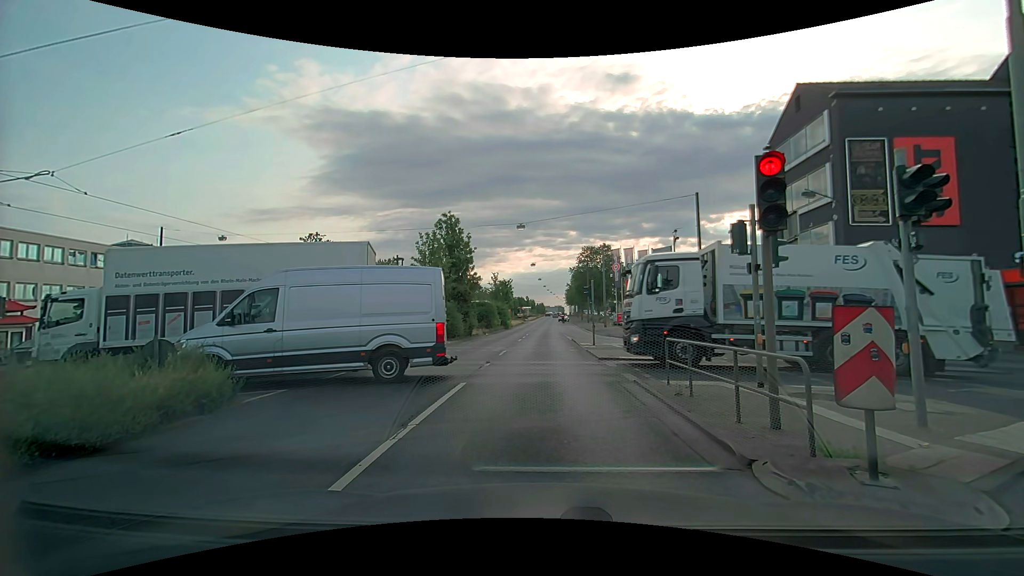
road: primary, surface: asphalt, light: Day
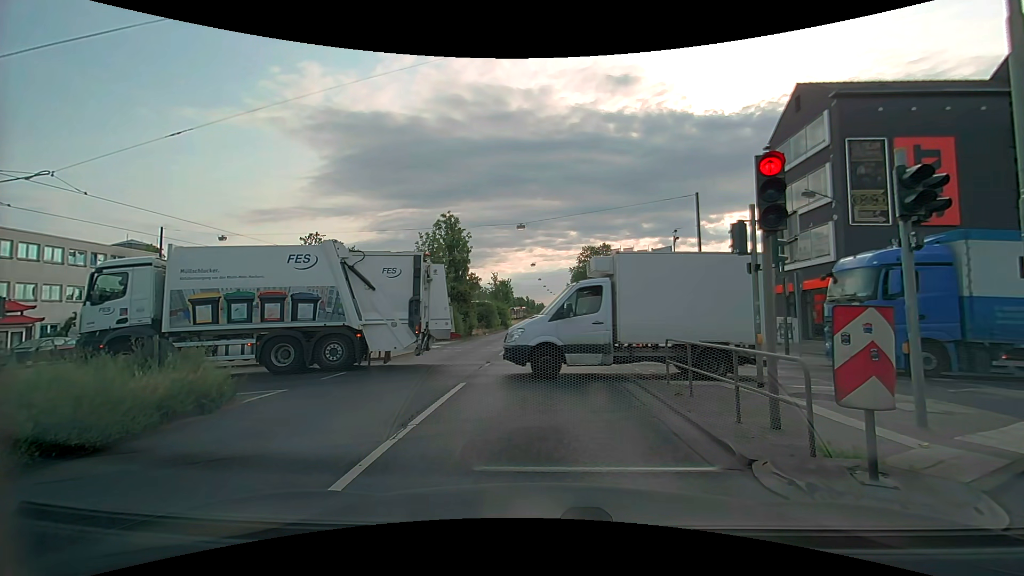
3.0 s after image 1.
(0.0, 0.0) m; 0°
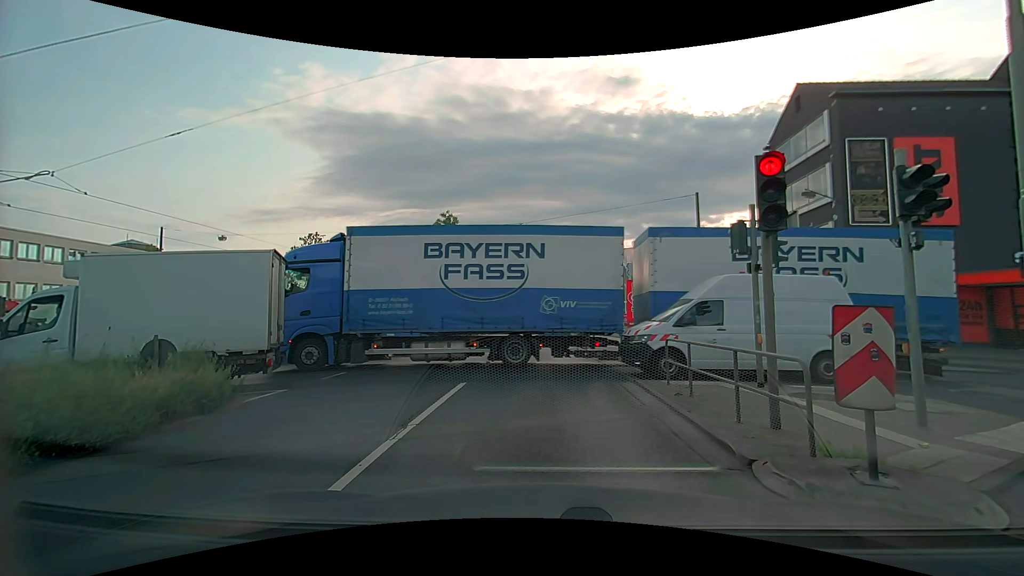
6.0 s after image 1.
(0.0, 0.0) m; 0°
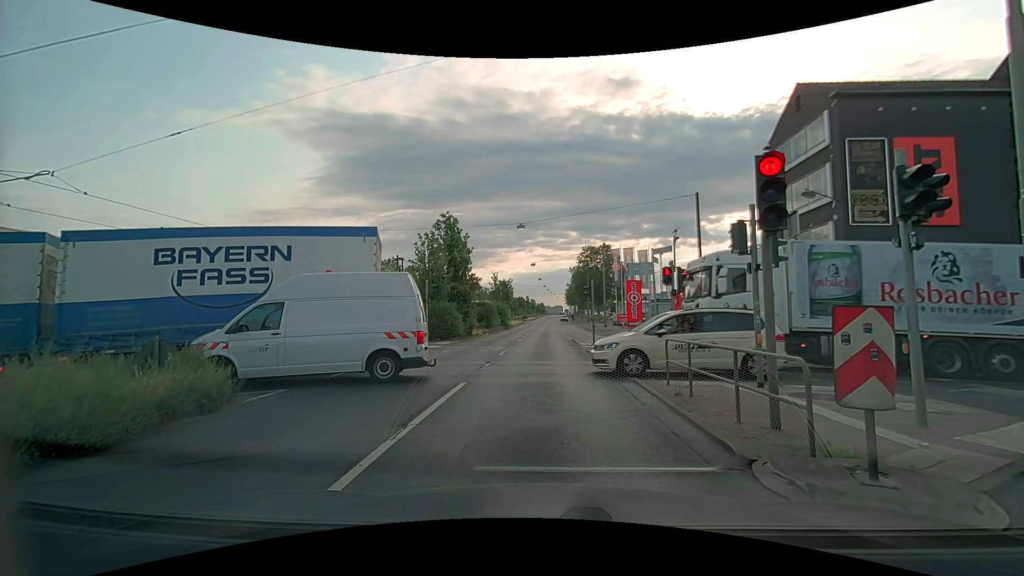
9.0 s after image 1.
(0.0, 0.0) m; 0°
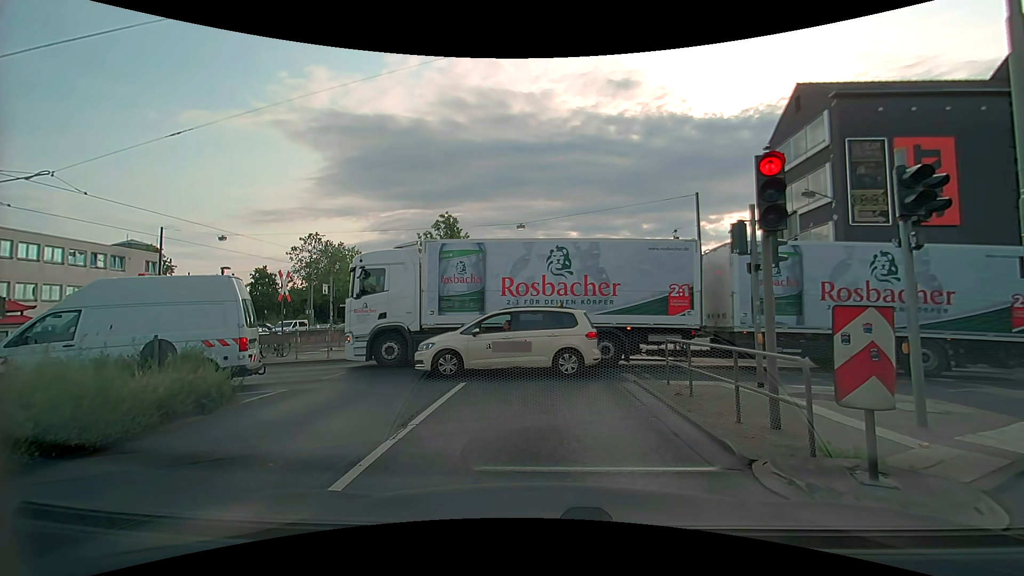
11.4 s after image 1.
(0.0, 0.0) m; 0°
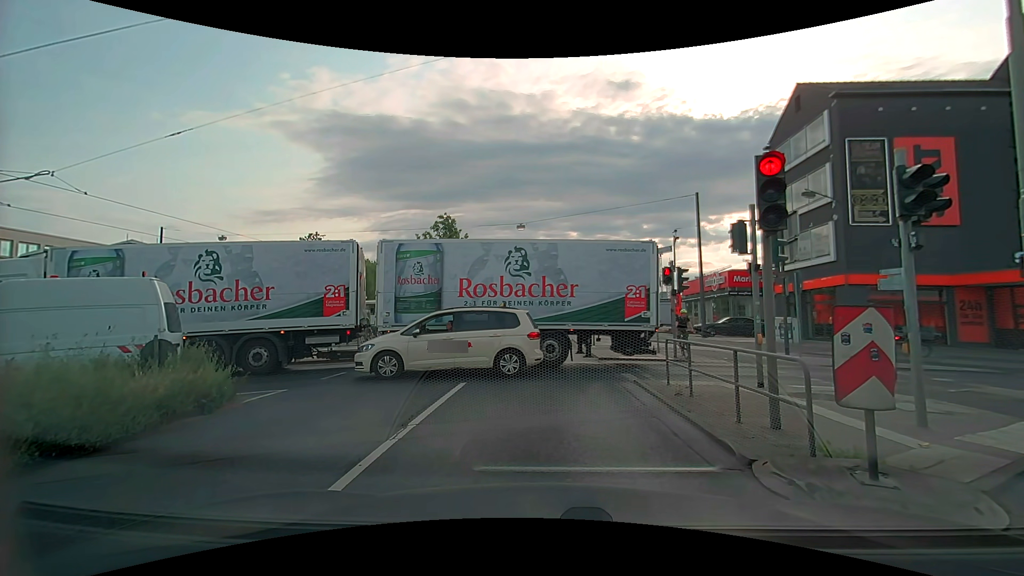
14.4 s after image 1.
(0.0, 0.0) m; 0°
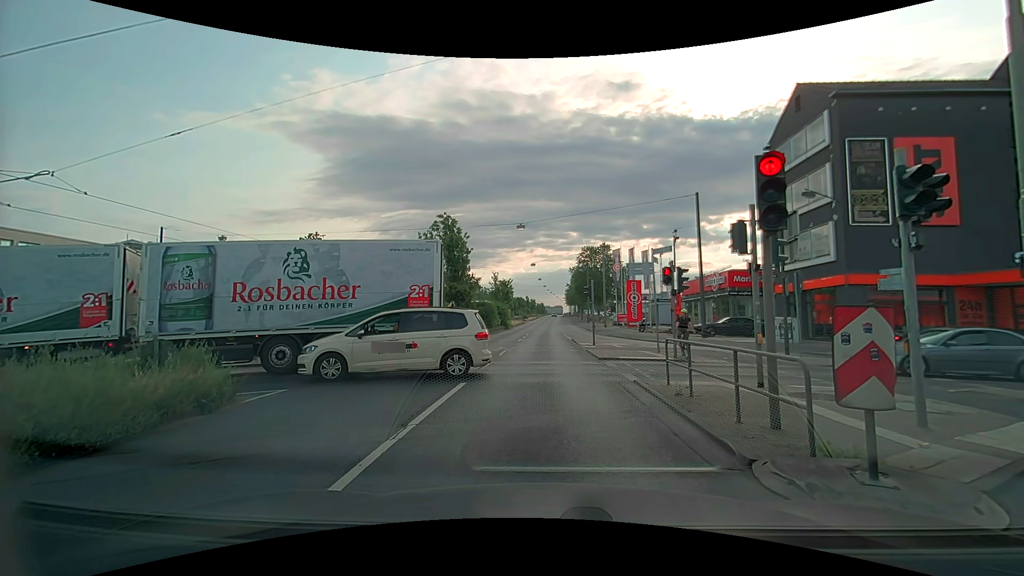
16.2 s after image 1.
(0.0, 0.0) m; 0°
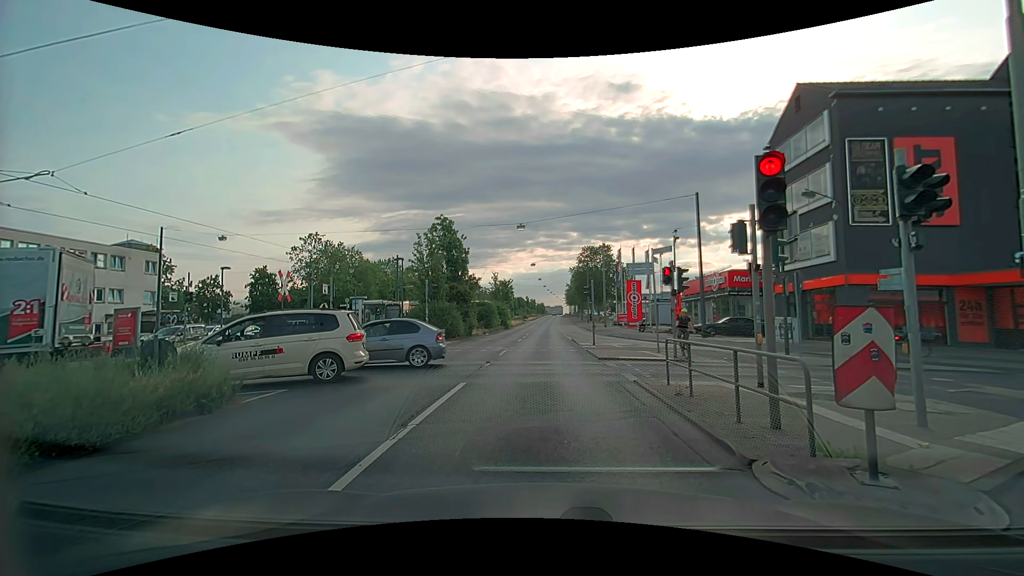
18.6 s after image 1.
(0.0, 0.0) m; 0°
